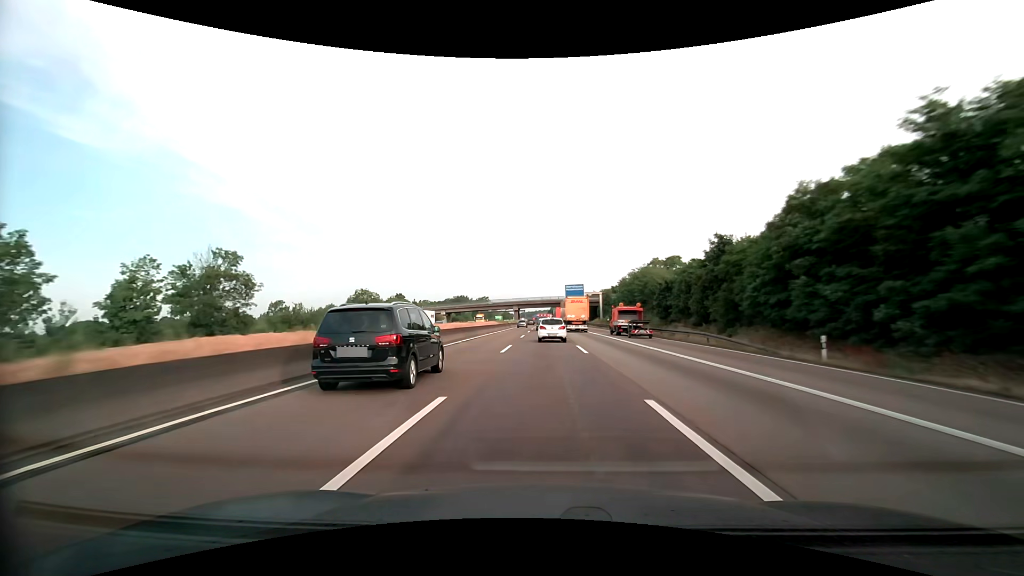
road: motorway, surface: asphalt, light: Day
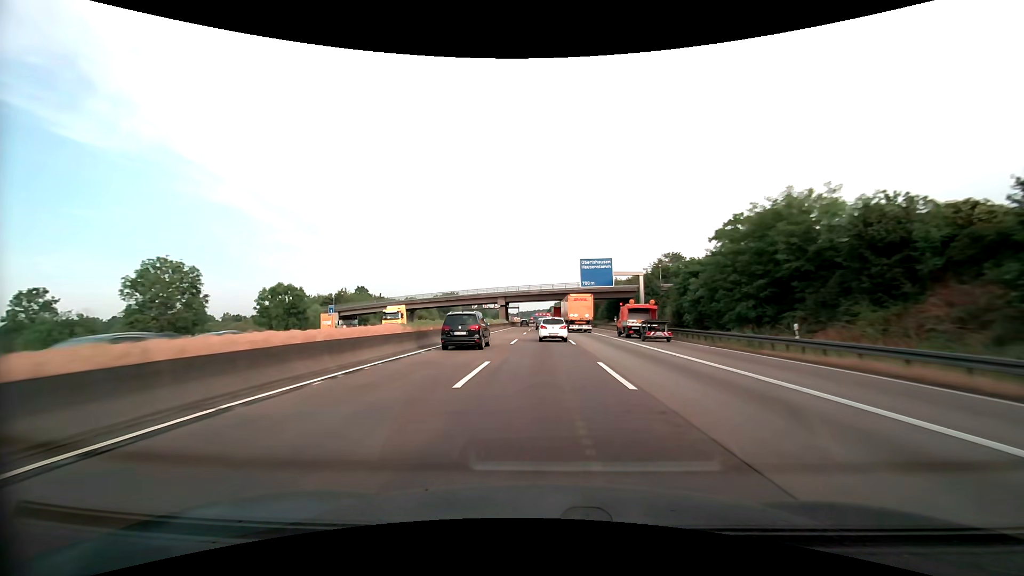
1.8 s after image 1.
(0.0, +46.8) m; 0°
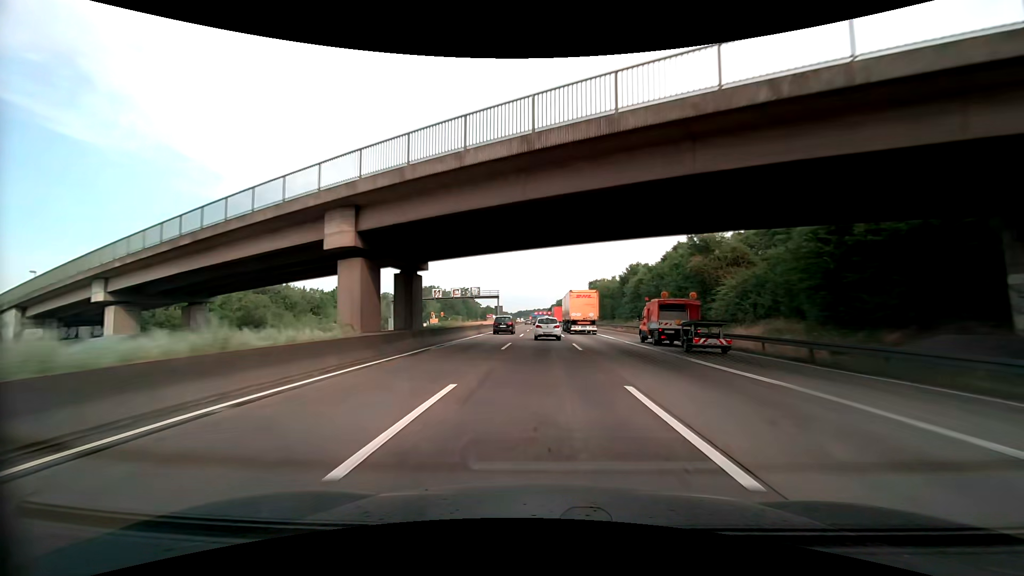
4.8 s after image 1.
(-0.1, +77.5) m; 0°
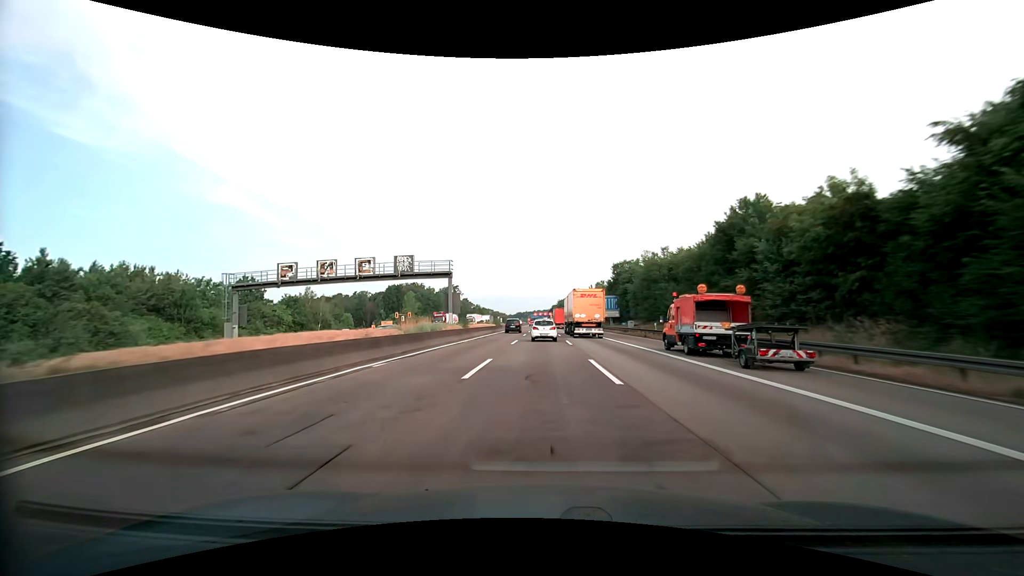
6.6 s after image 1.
(0.0, +46.7) m; 0°
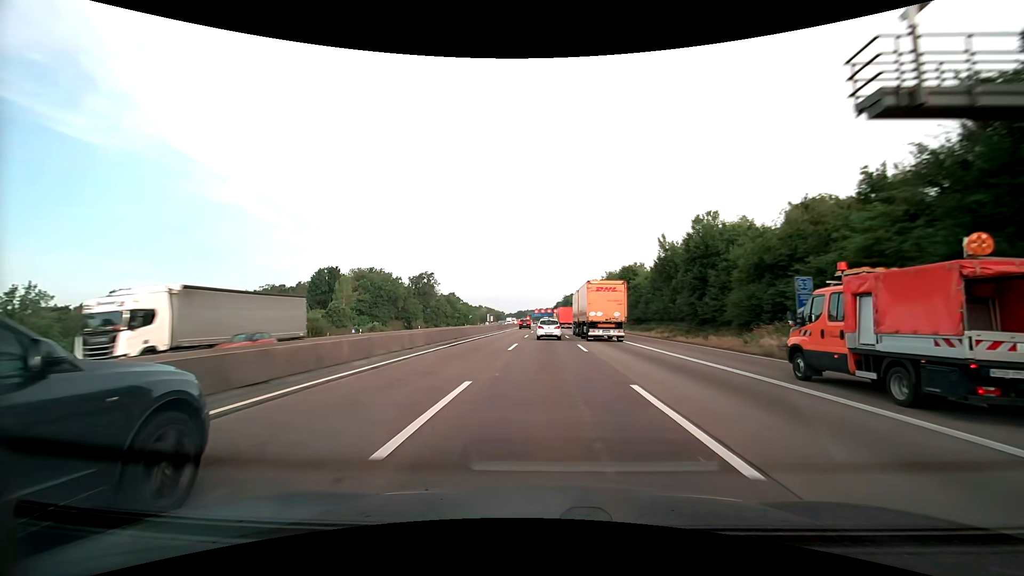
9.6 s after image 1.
(-0.3, +78.7) m; 0°
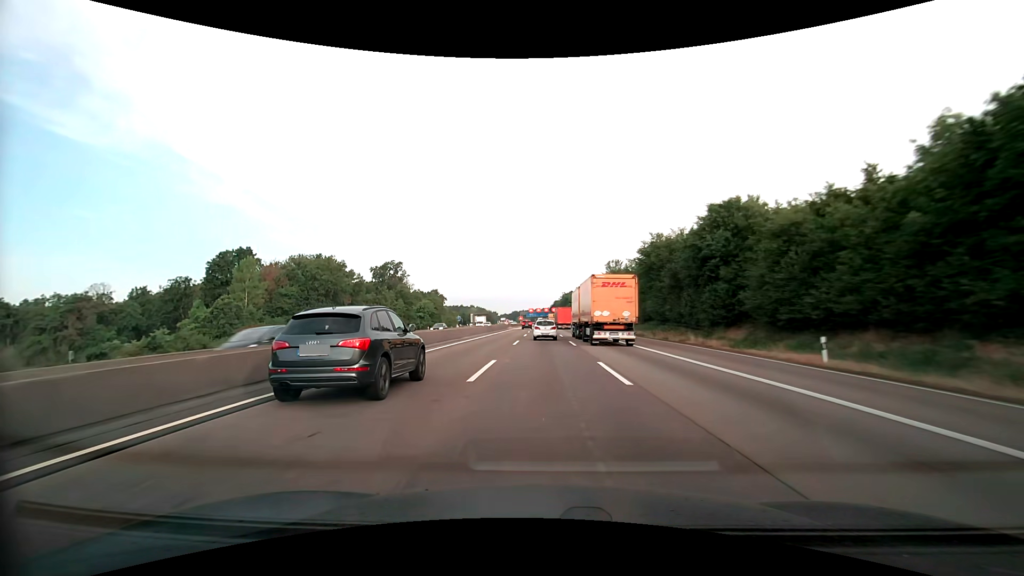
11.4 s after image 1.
(+0.2, +47.7) m; 0°
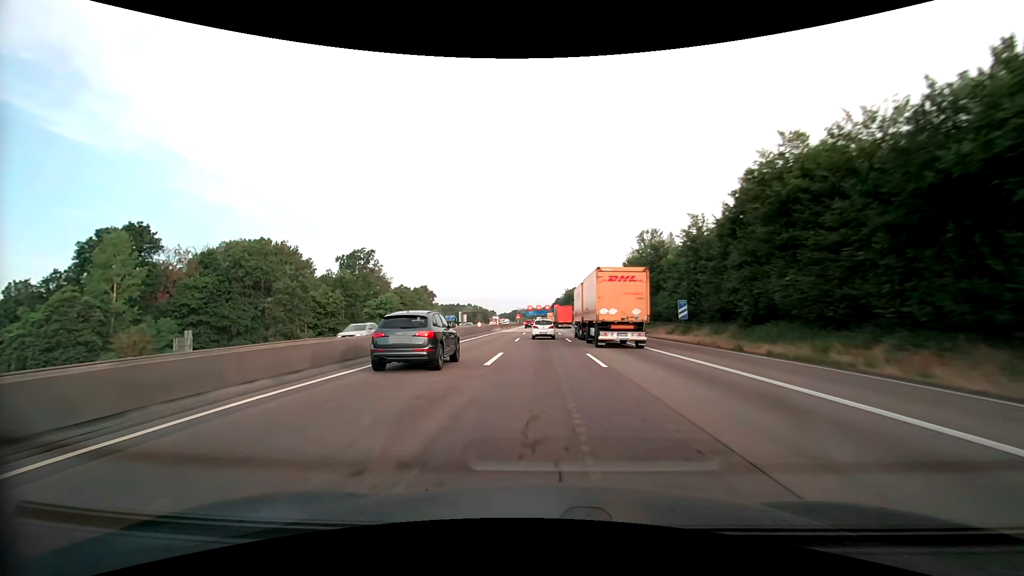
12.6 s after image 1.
(0.0, +32.0) m; 0°
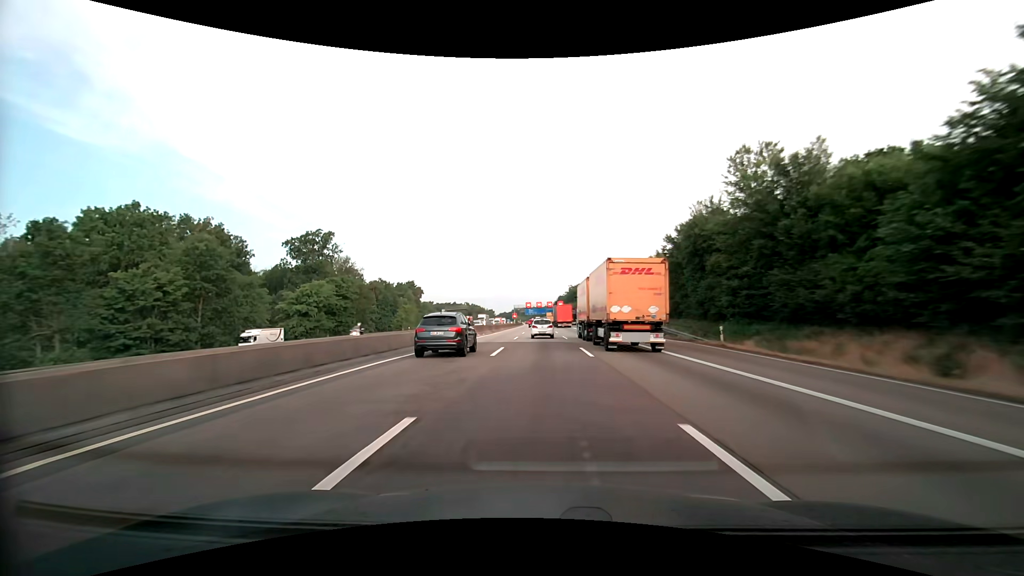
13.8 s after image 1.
(0.0, +32.2) m; 0°
(0, +10) (0, +20) (0, +30) (0, +40) (0, +50) (0, +60) (-1, +70) (-1, +80) (-1, +90) (-1, +100) m
